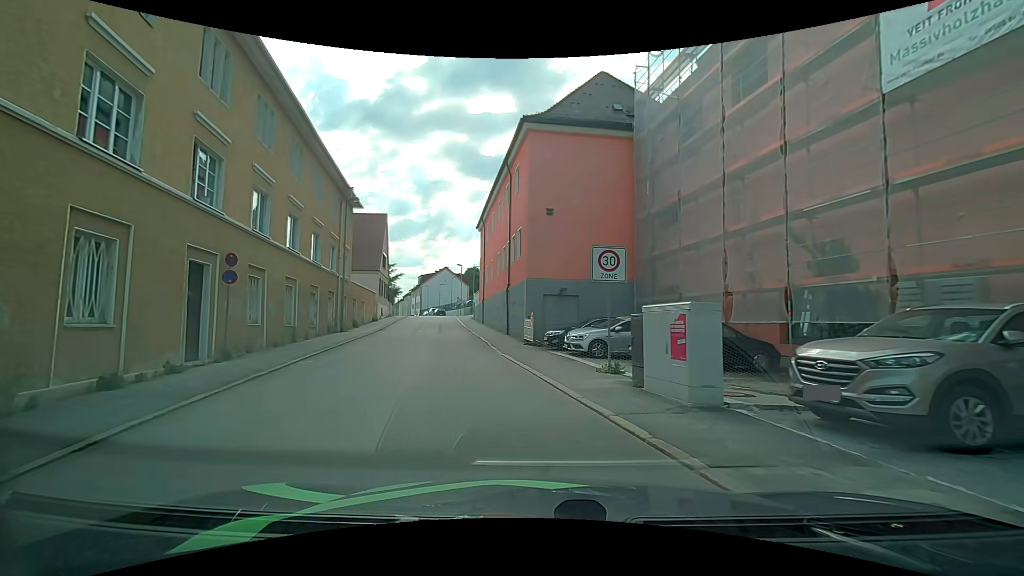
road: residential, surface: asphalt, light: Day
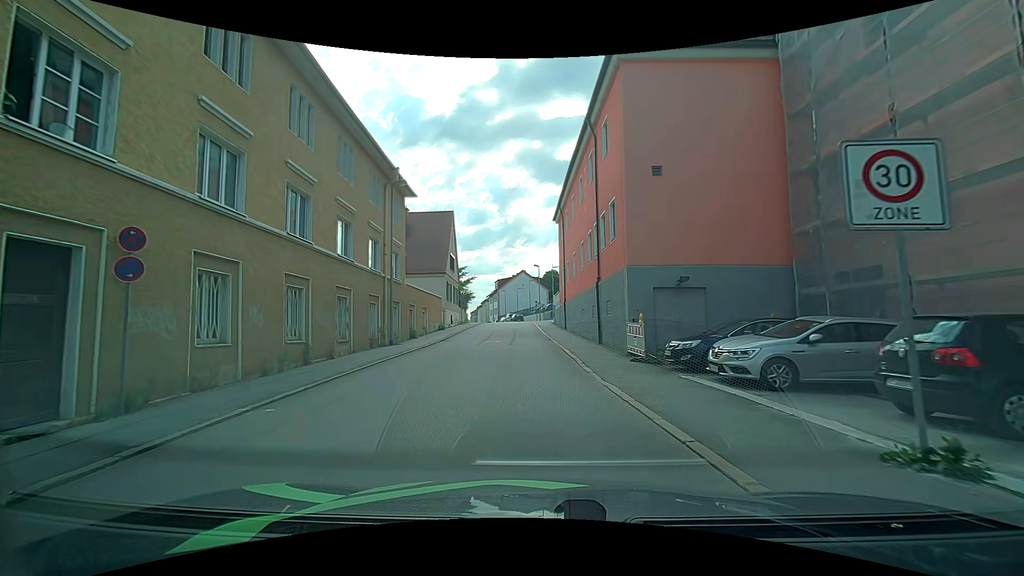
(-0.9, +7.0) m; -11°
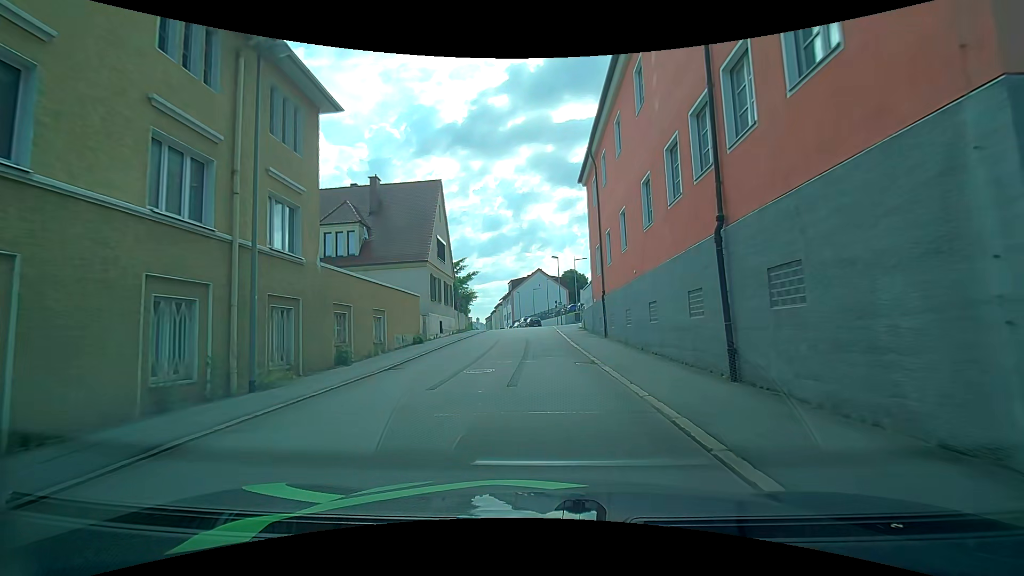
(-0.4, +13.6) m; -3°
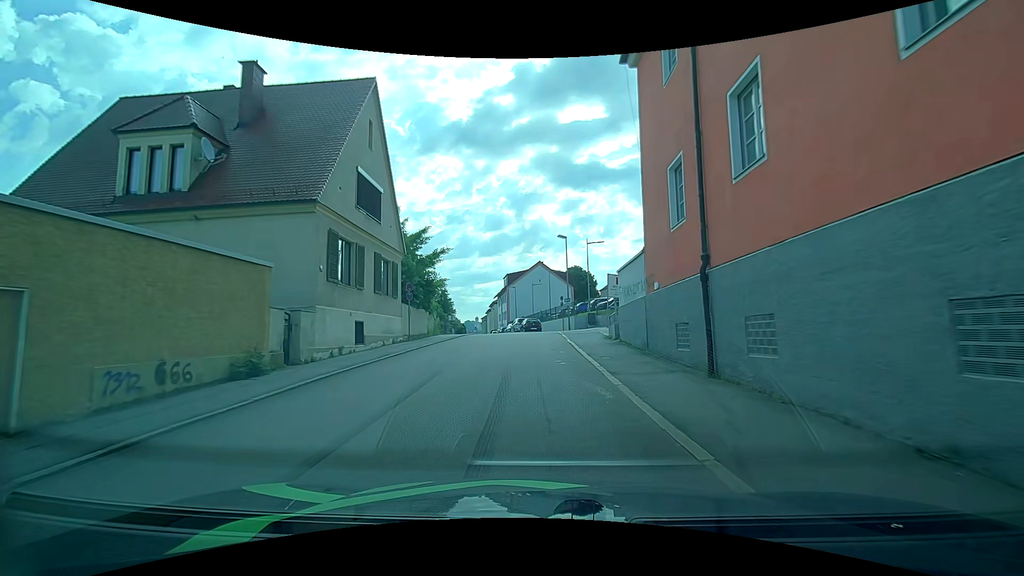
(+0.1, +15.6) m; 0°
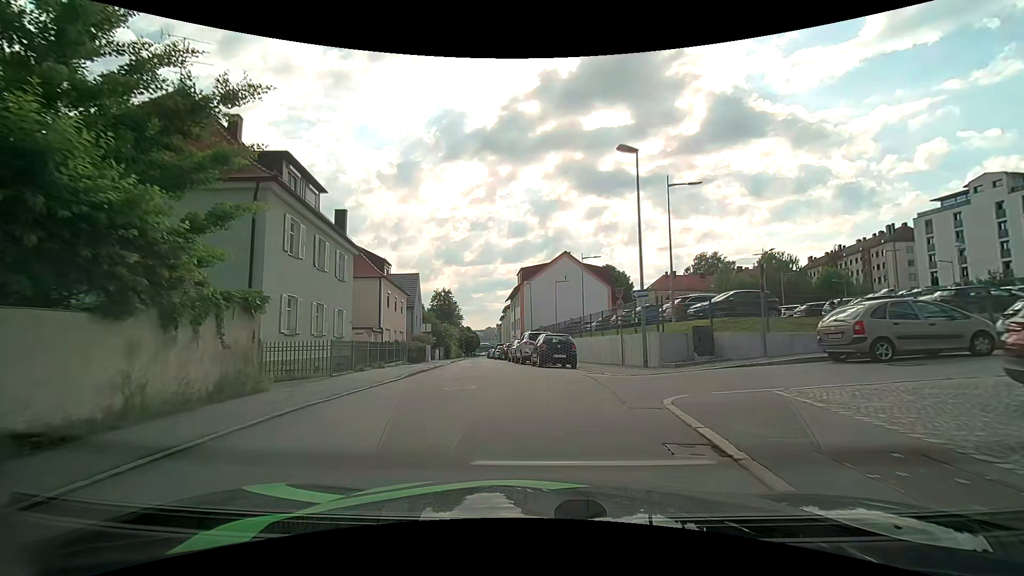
(-0.1, +23.6) m; -1°
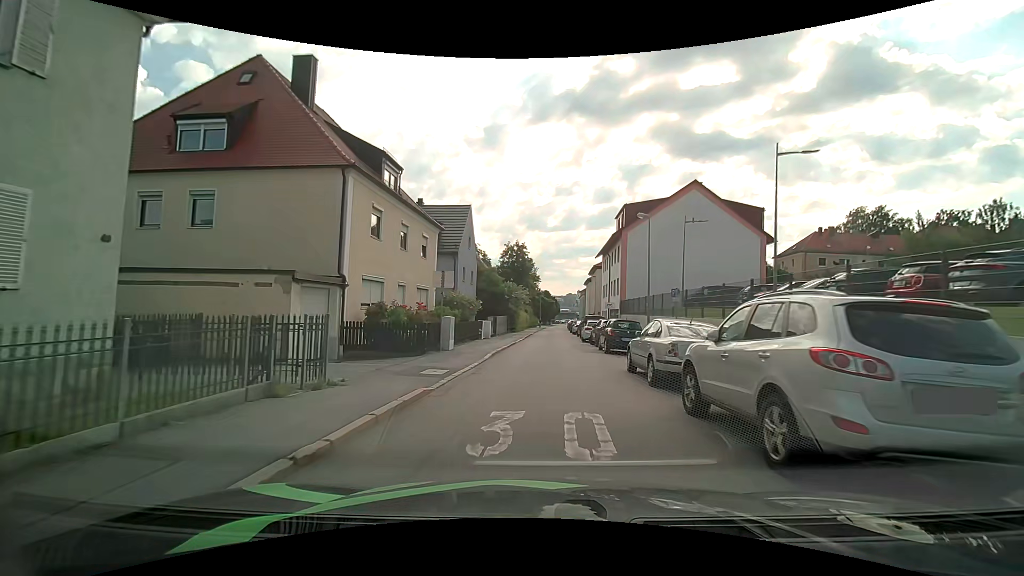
(-2.2, +21.2) m; -10°
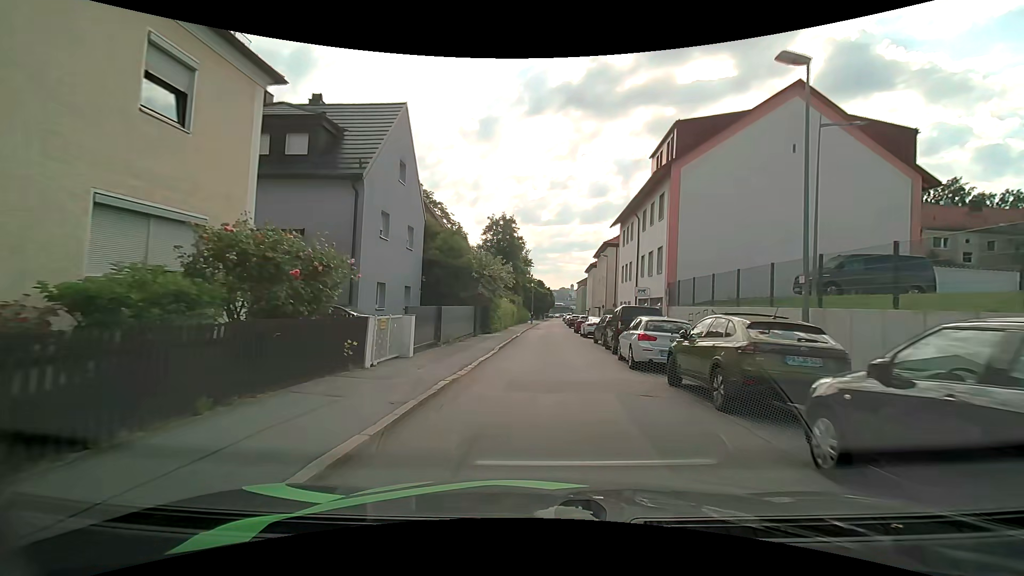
(+0.3, +18.8) m; +1°
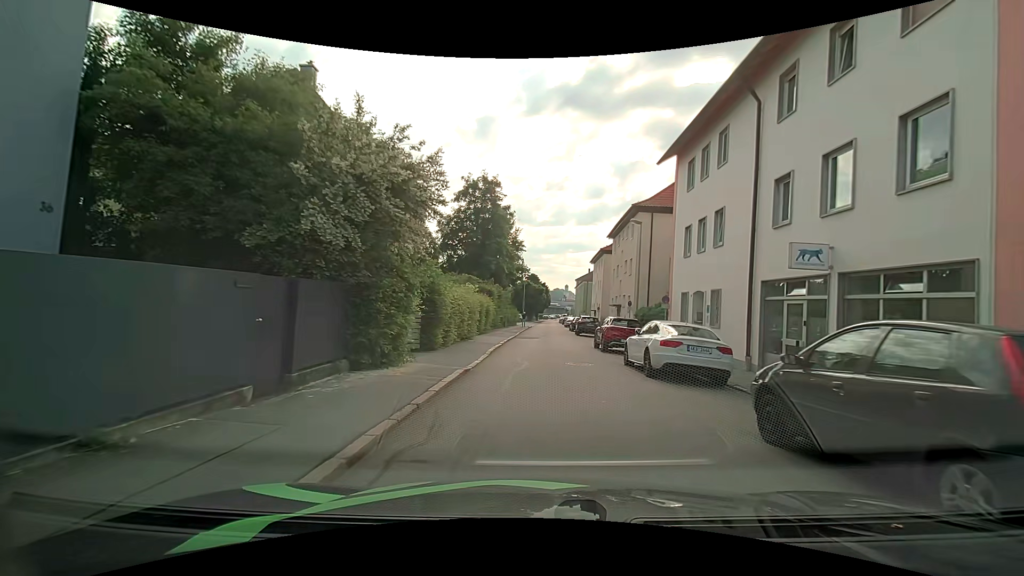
(+0.2, +19.9) m; 0°
(0, +10) (0, +20) (0, +30) (+1, +40) (+1, +50) (+1, +60) (+2, +70) (+2, +80) (+2, +90) (+3, +100) m
